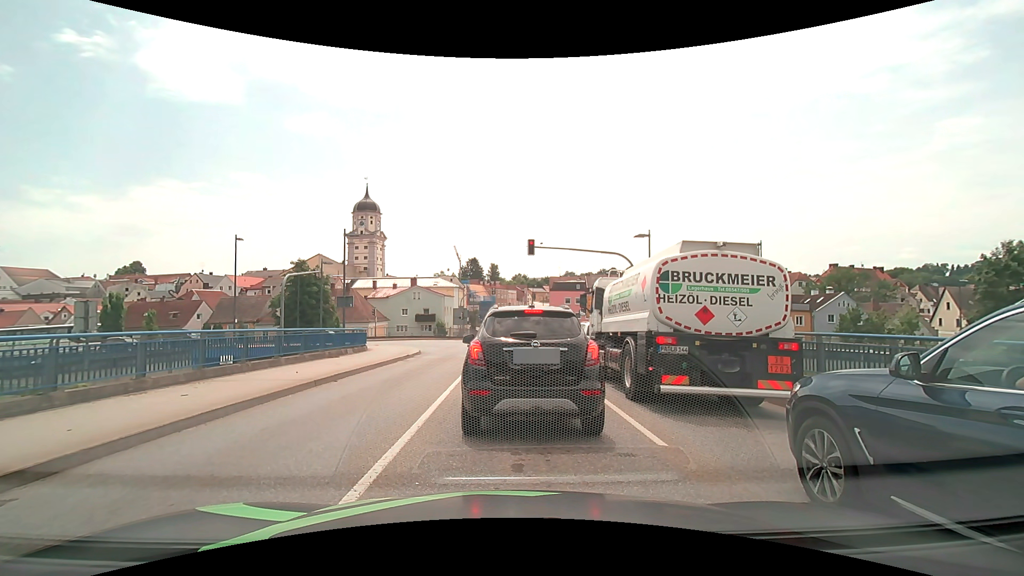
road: secondary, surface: asphalt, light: Day
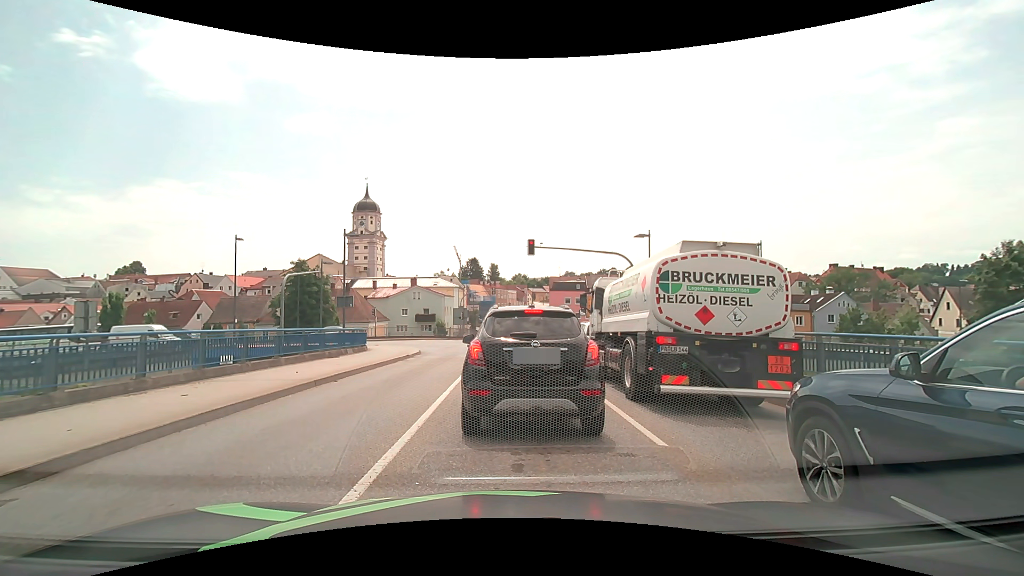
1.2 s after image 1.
(0.0, 0.0) m; 0°
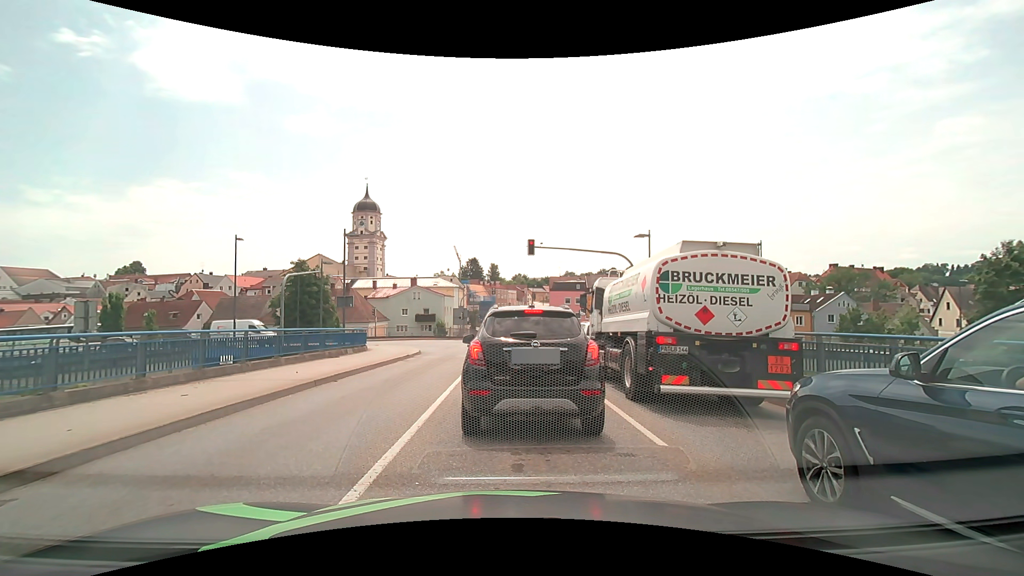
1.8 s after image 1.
(0.0, 0.0) m; 0°
